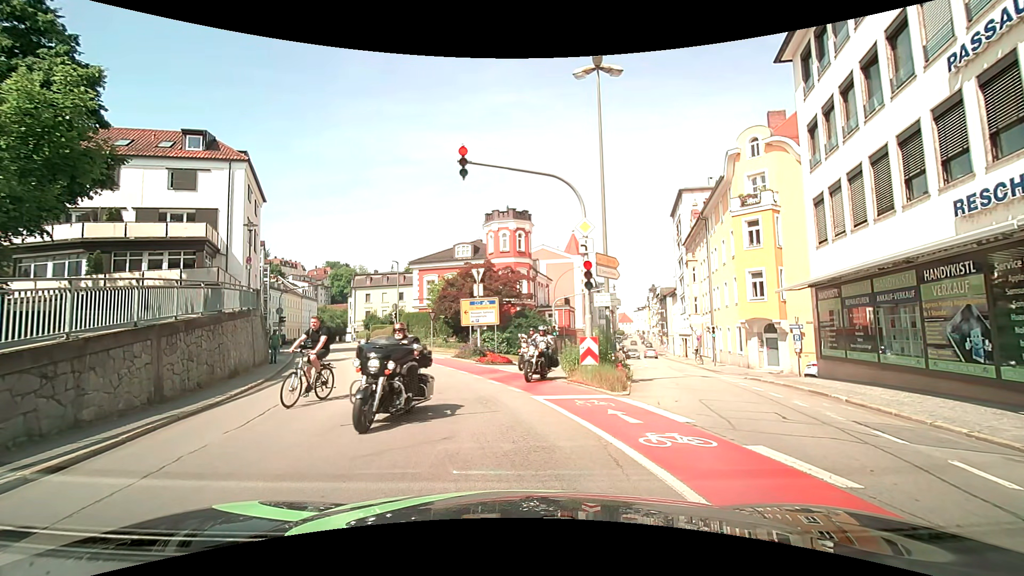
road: tertiary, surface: asphalt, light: Day
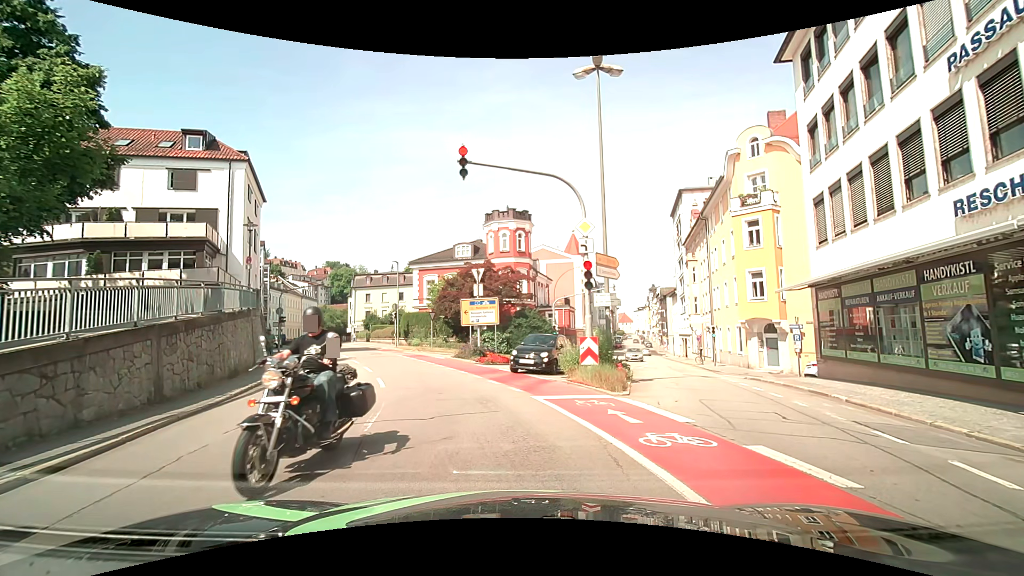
(0.0, 0.0) m; 0°
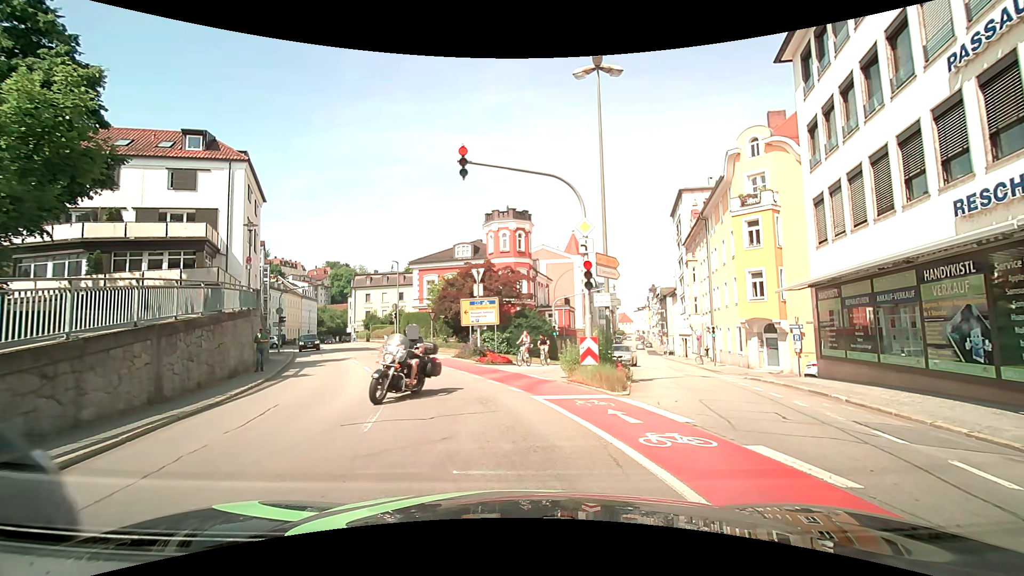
(0.0, 0.0) m; 0°
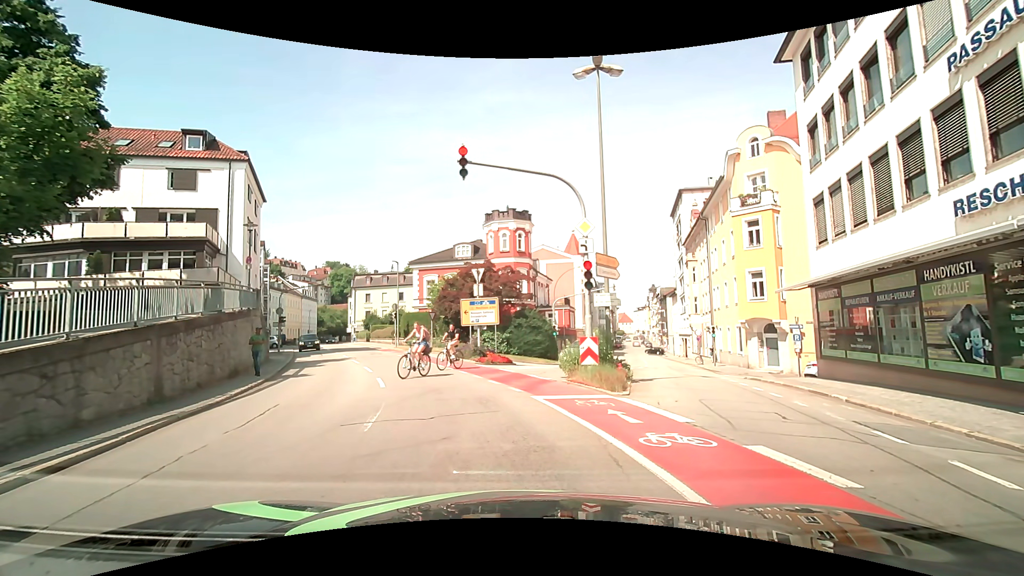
(0.0, 0.0) m; 0°
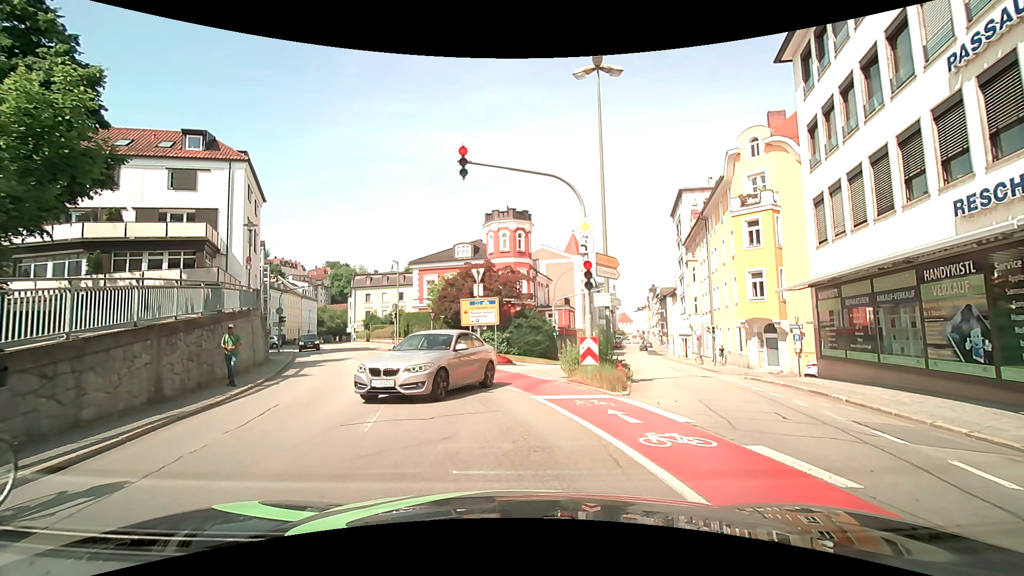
(0.0, 0.0) m; 0°
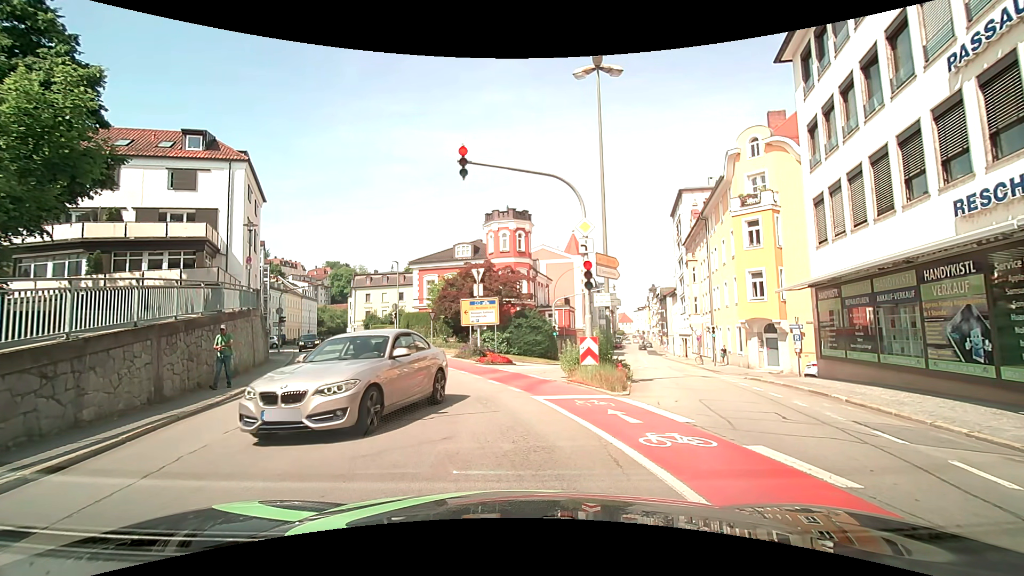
(0.0, 0.0) m; 0°
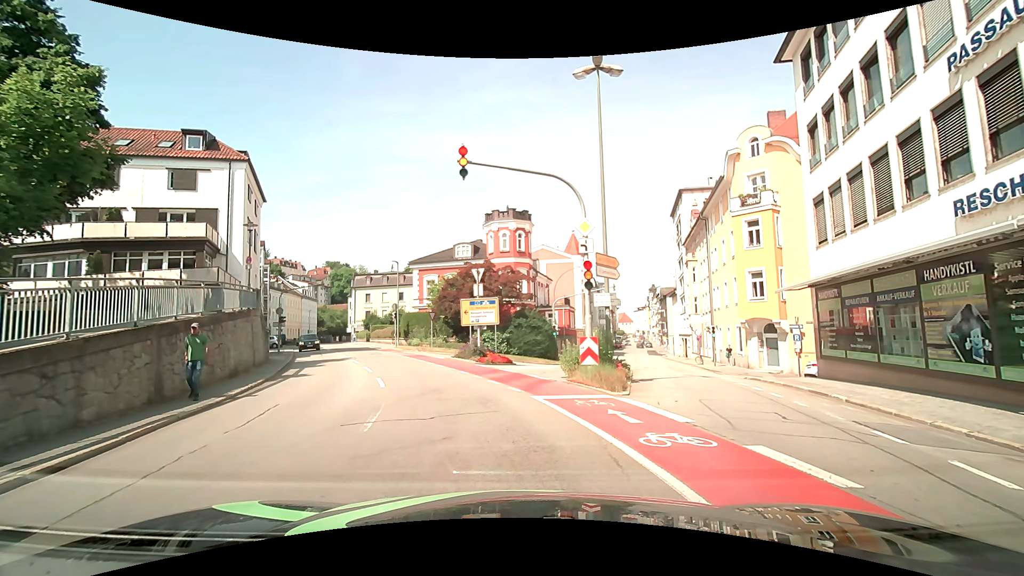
(0.0, 0.0) m; 0°
